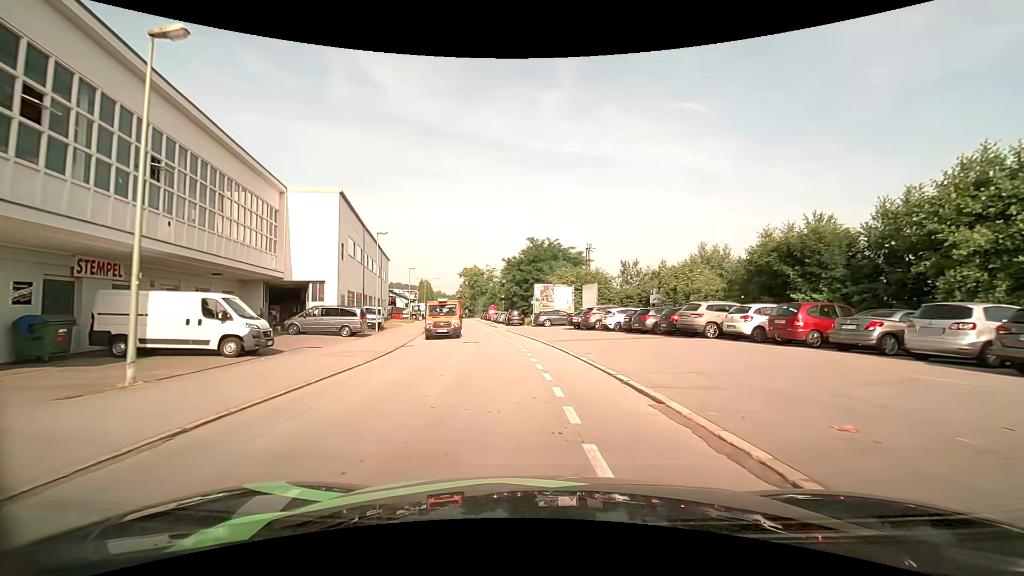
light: Day
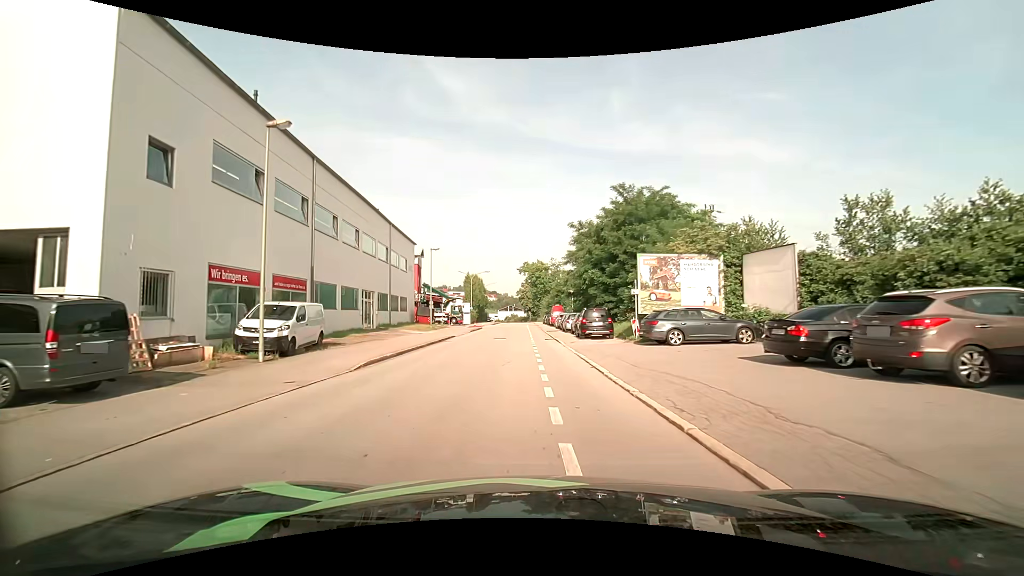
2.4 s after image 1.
(-1.5, +24.3) m; -8°
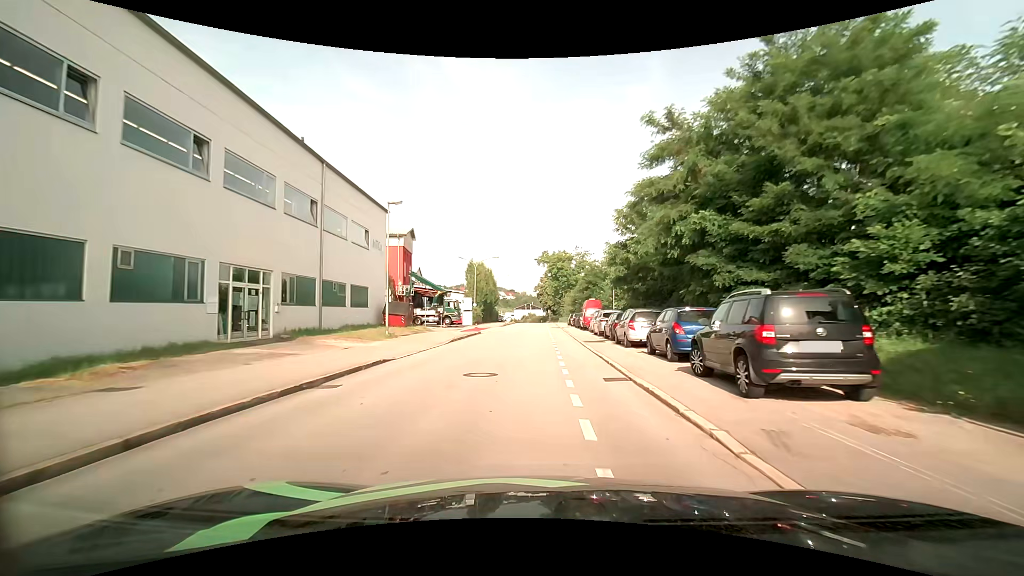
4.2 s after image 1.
(-0.6, +19.2) m; -2°
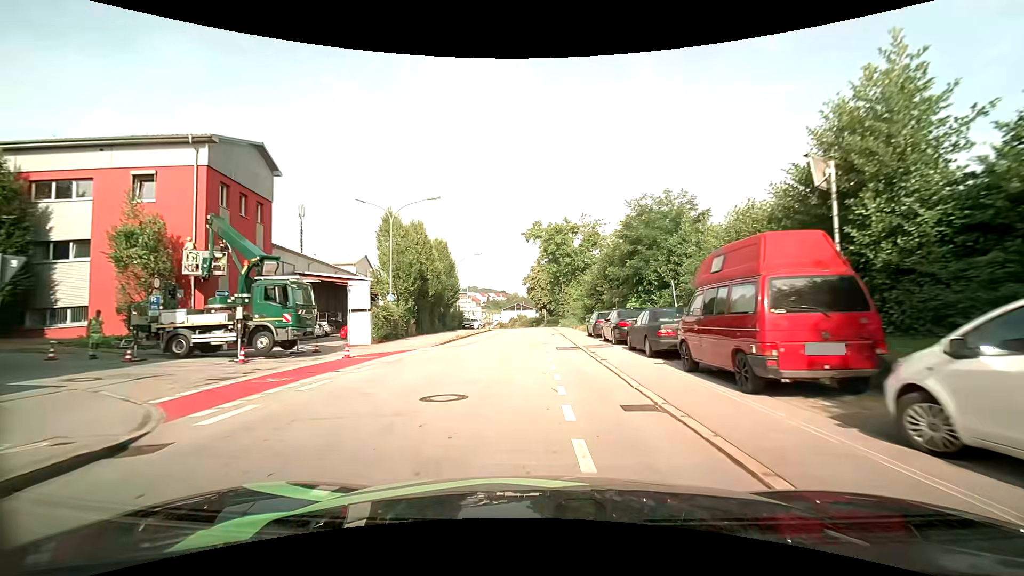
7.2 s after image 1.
(+0.3, +33.8) m; +1°
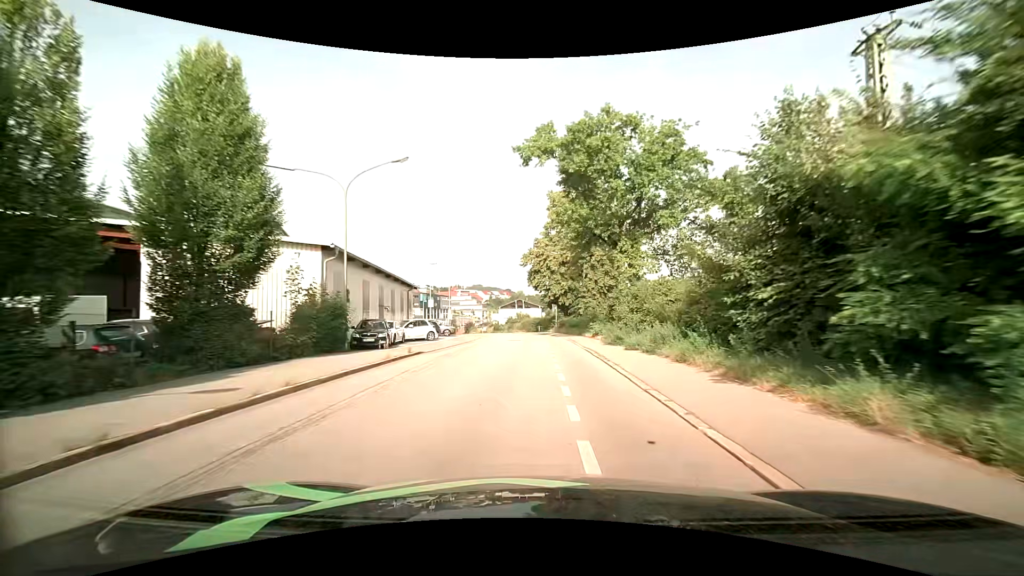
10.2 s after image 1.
(-0.3, +34.8) m; -1°
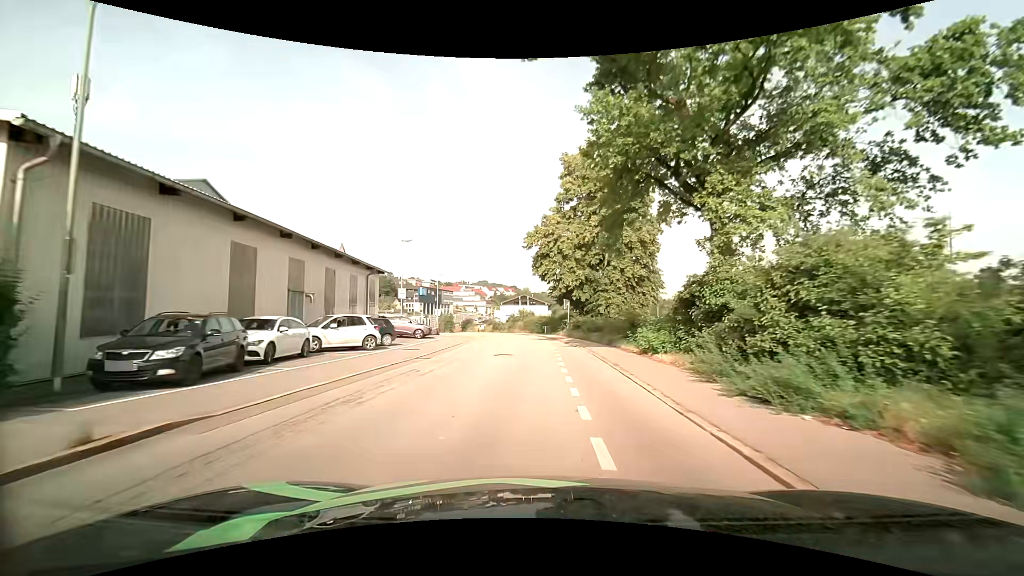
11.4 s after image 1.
(-0.1, +13.9) m; -1°
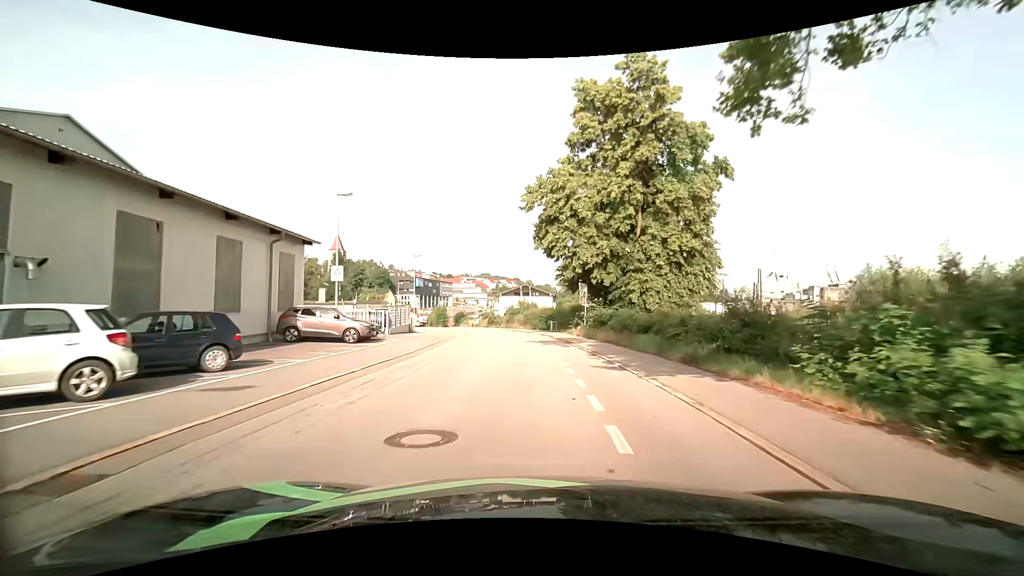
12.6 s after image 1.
(-0.1, +13.8) m; -1°
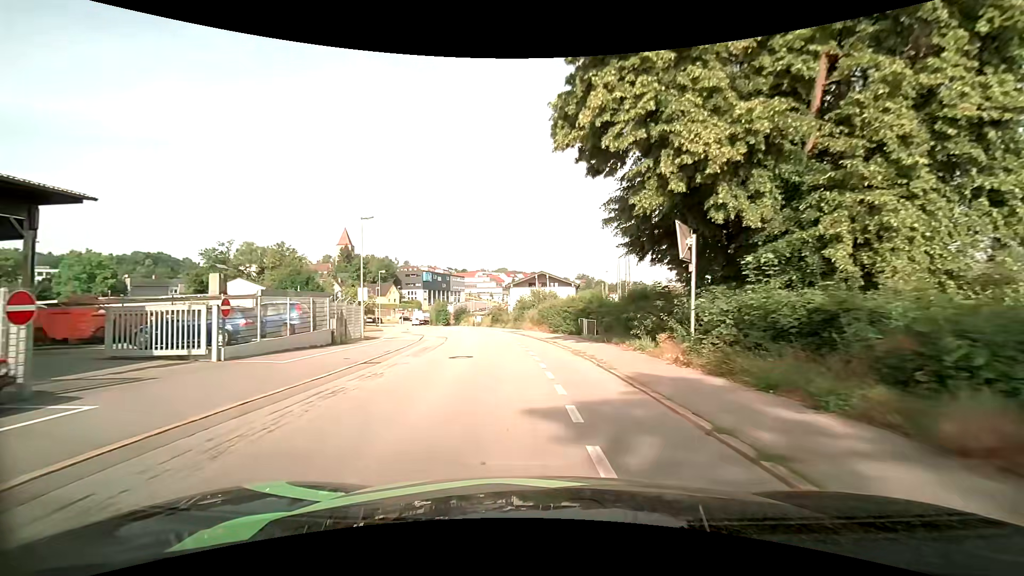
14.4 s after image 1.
(-0.1, +19.5) m; -2°
(0, +10) (-1, +20) (-2, +30) (-4, +40) (-6, +49) (-10, +59) (-13, +68) (-17, +78) (-21, +87) (-24, +96) m
